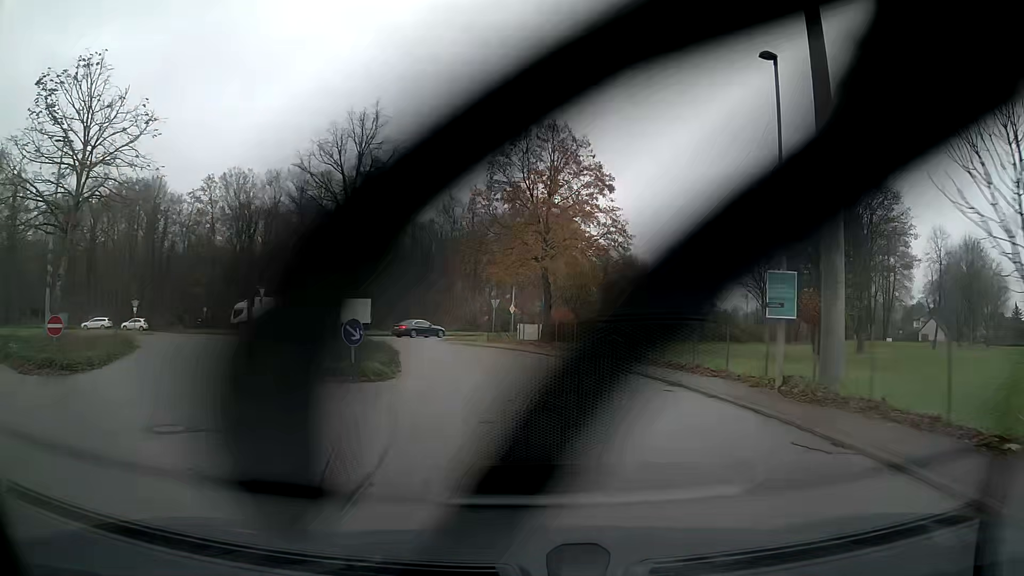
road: unclassified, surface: asphalt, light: Day
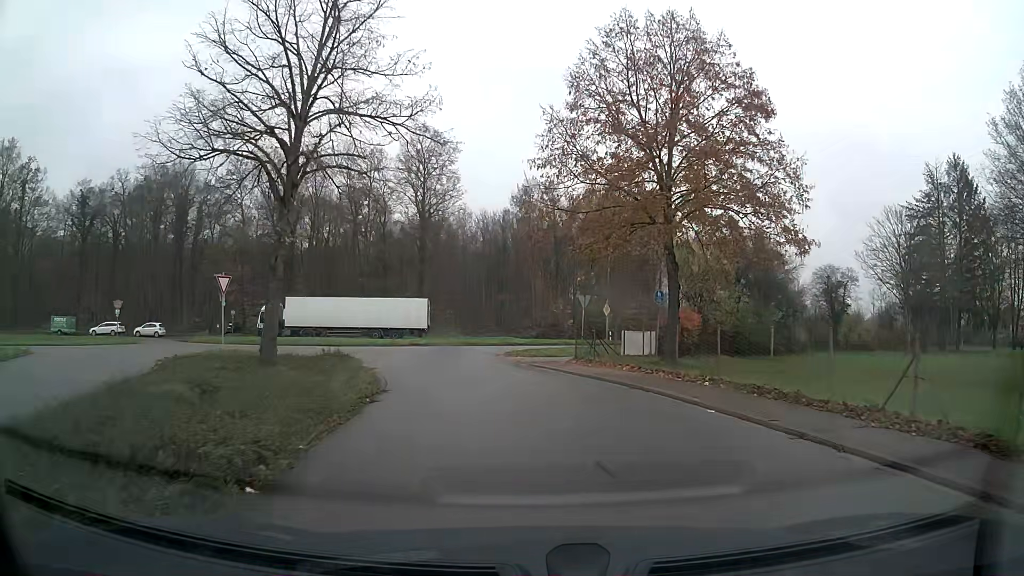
(-0.9, +14.5) m; -7°
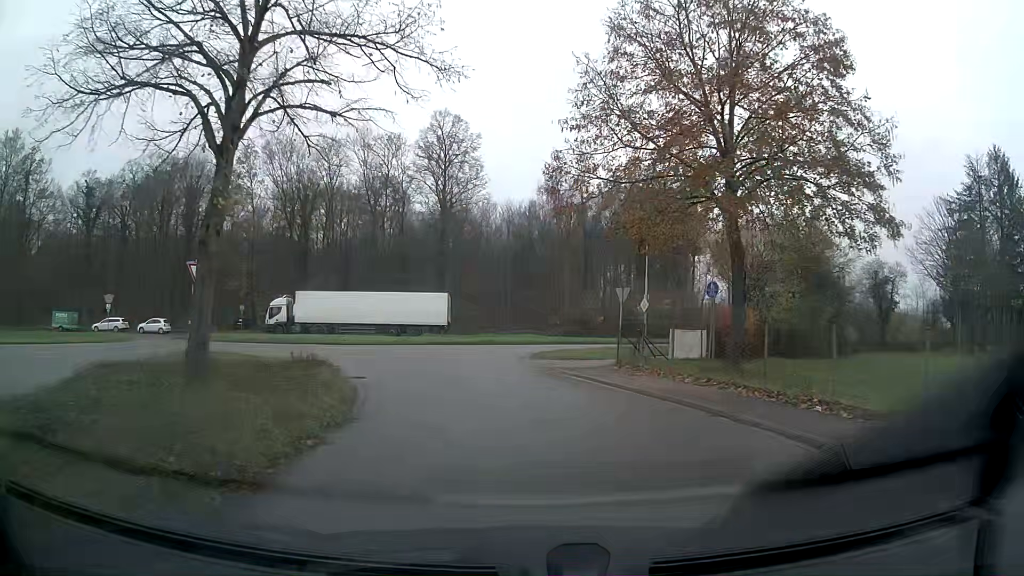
(-0.1, +4.3) m; -2°
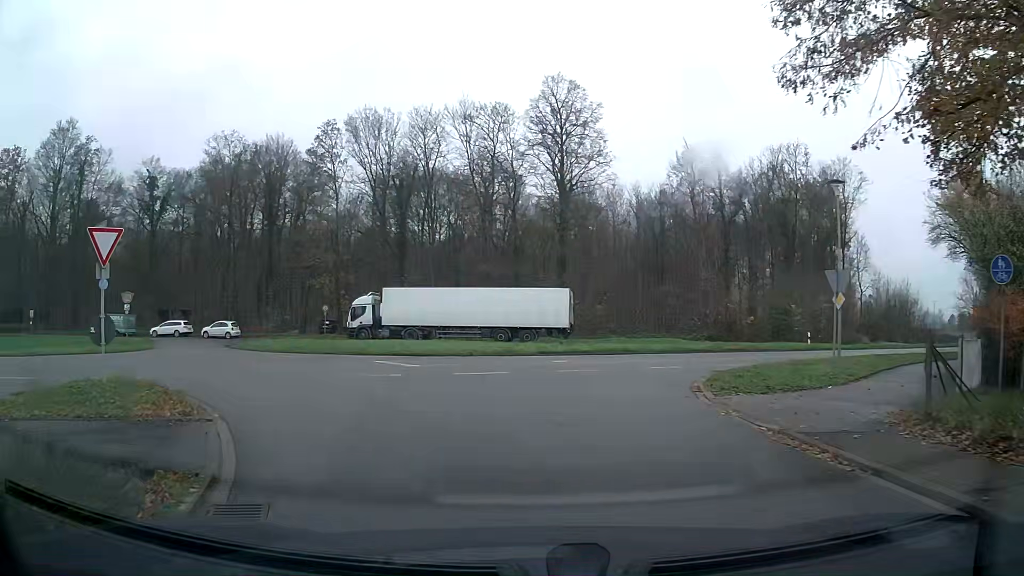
(-0.9, +10.5) m; -12°
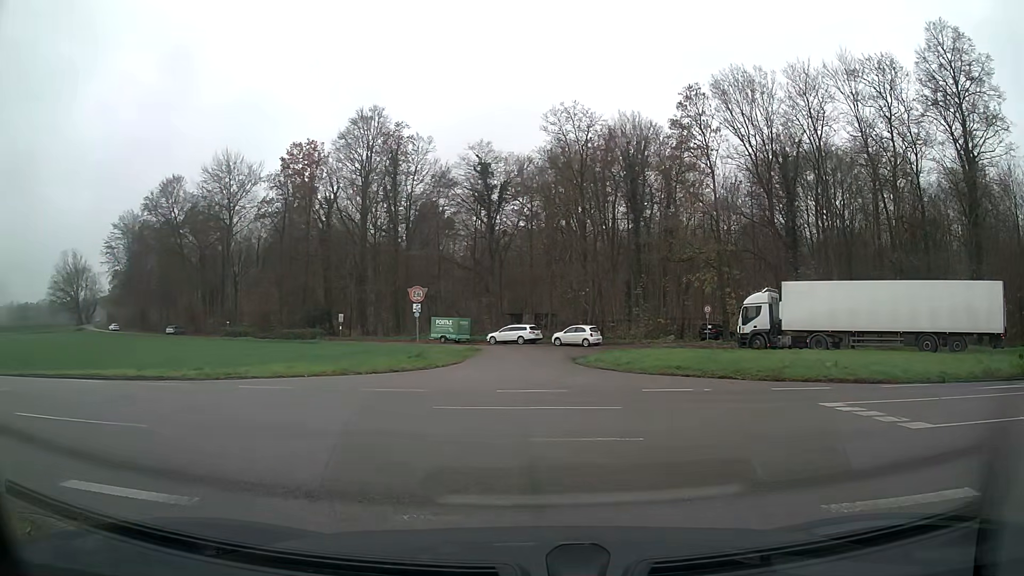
(-2.8, +10.4) m; -32°
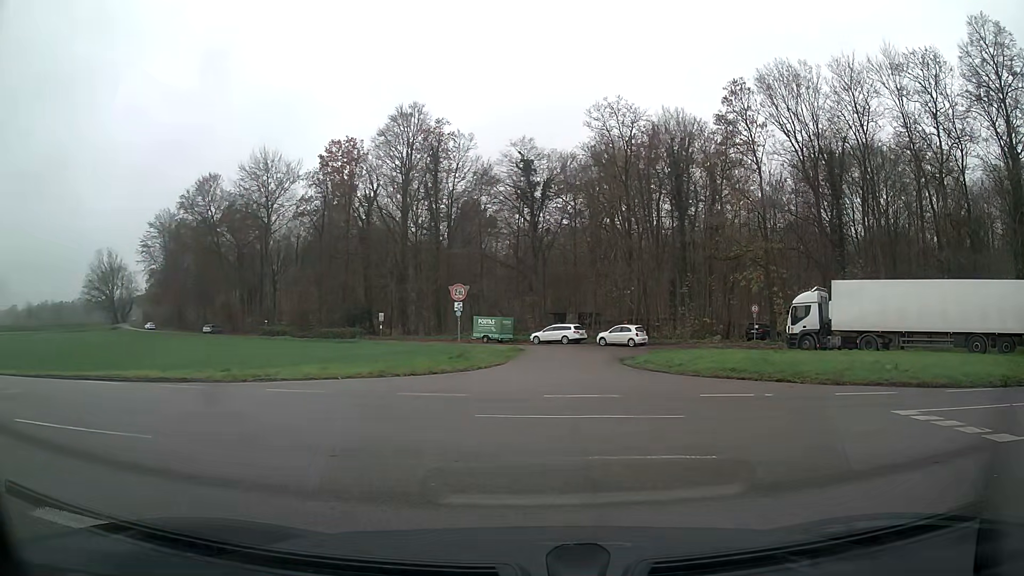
(0.0, +1.0) m; -2°
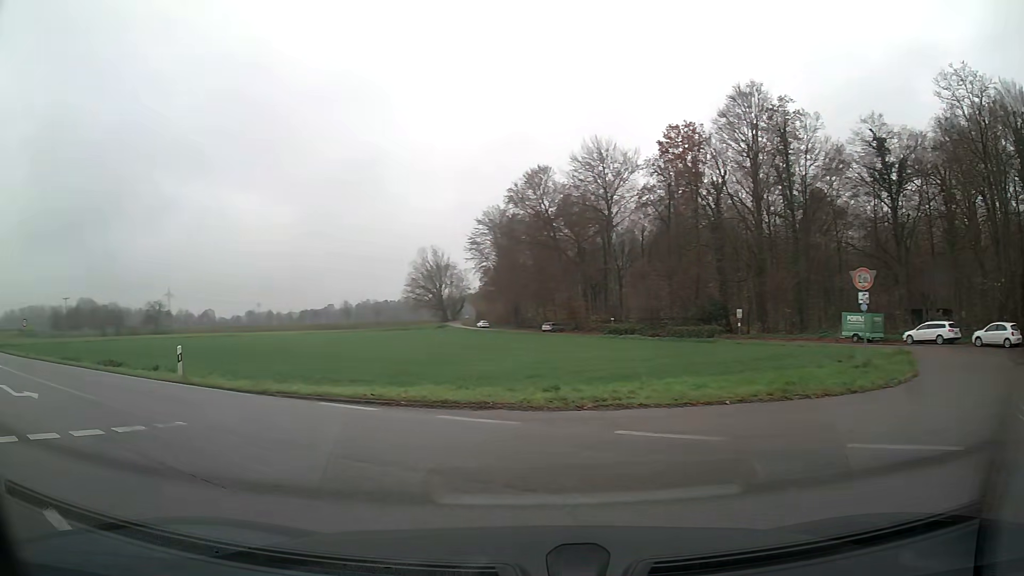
(-1.8, +6.2) m; -34°
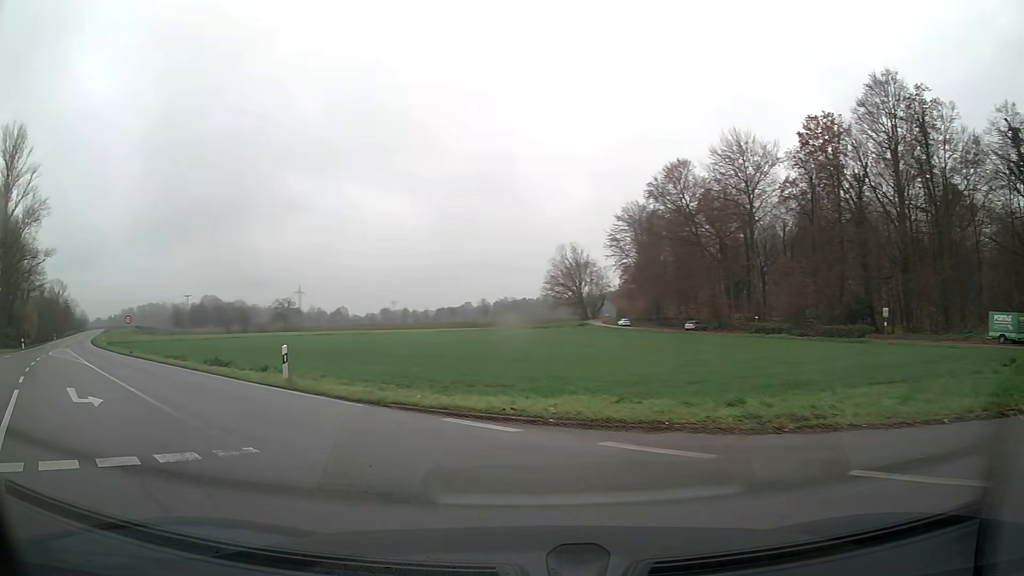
(-0.3, +2.8) m; -12°
